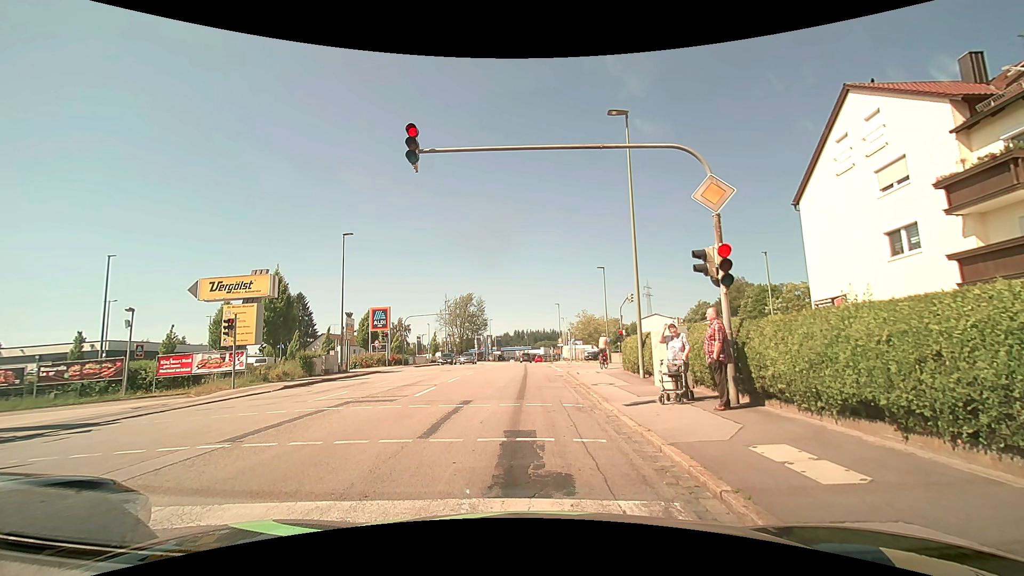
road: tertiary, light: Day
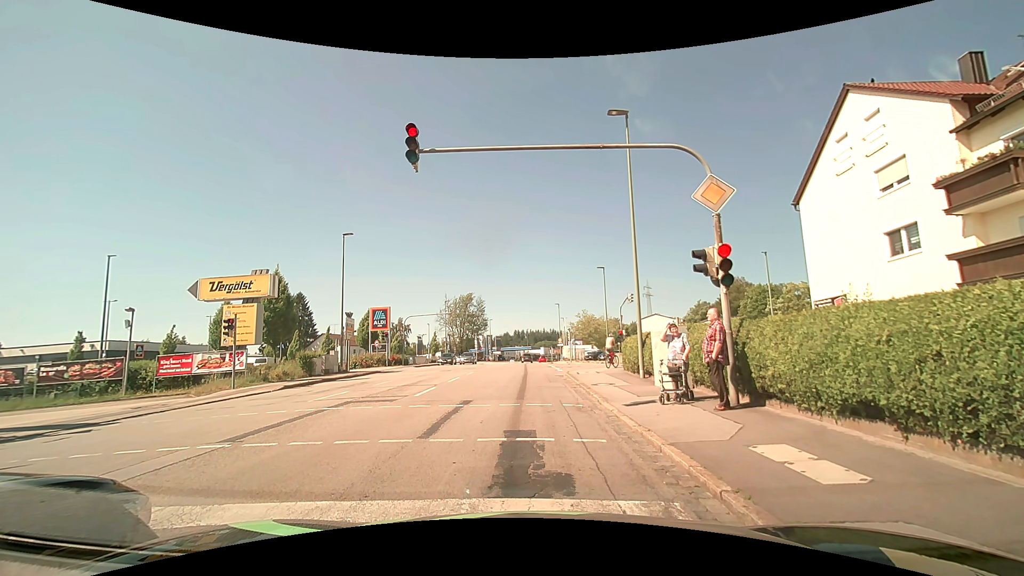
(0.0, 0.0) m; 0°
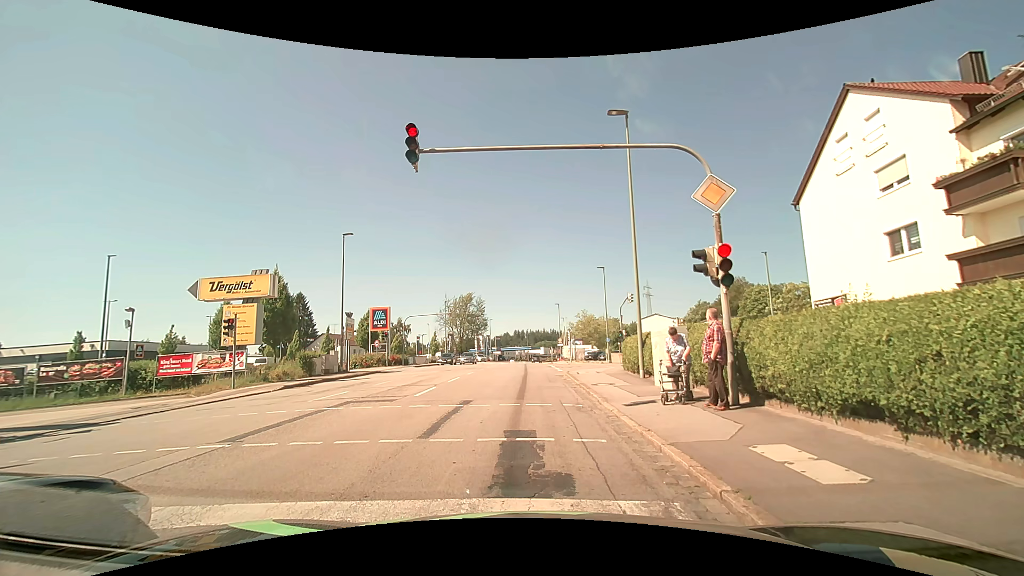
(0.0, 0.0) m; 0°
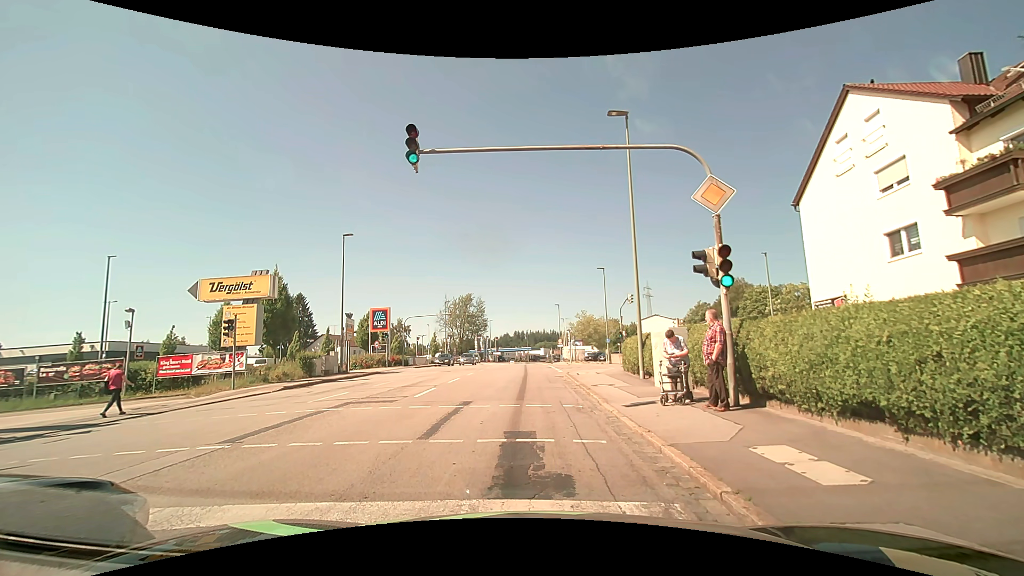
(0.0, 0.0) m; 0°
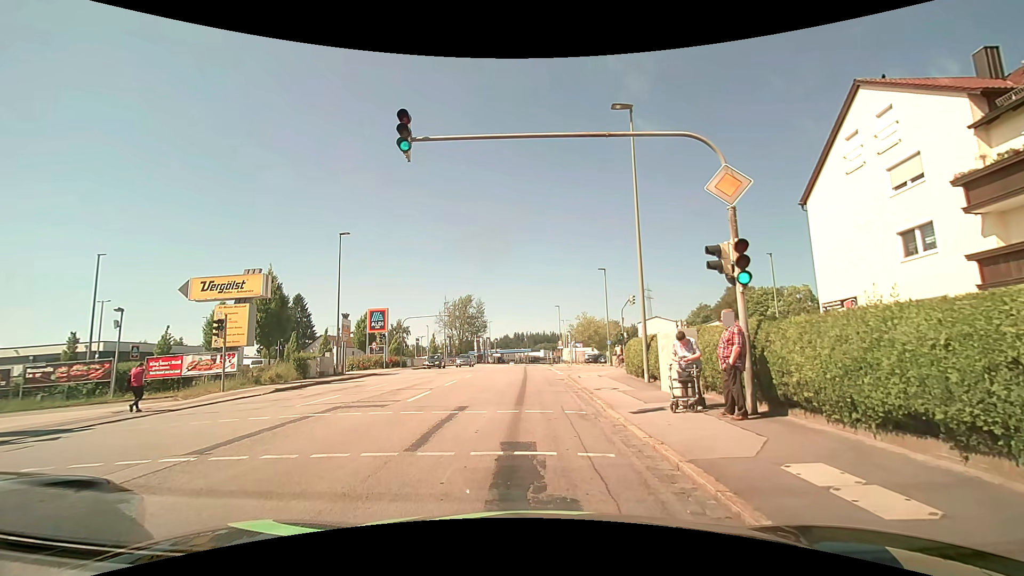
(0.0, +0.8) m; 0°
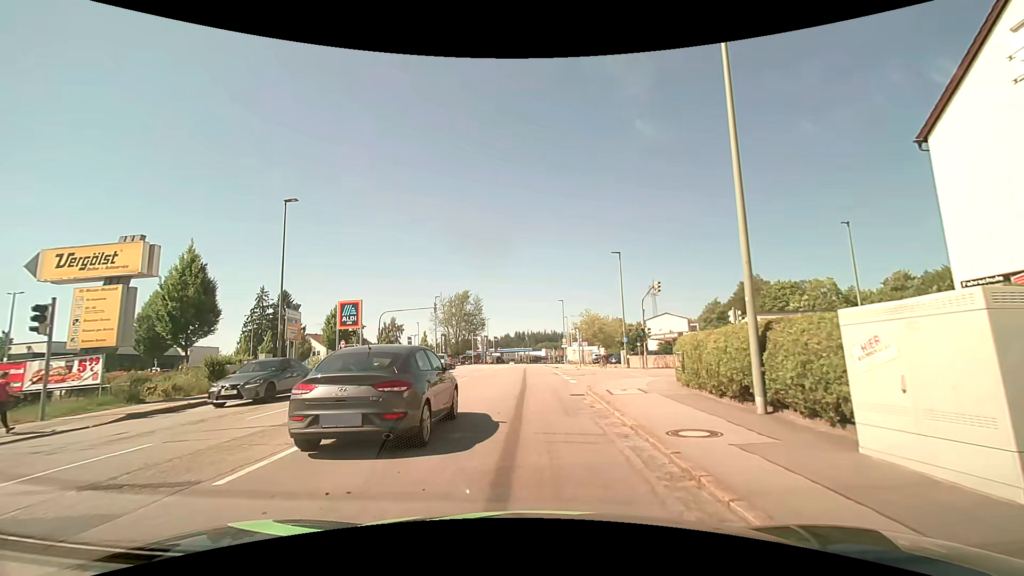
(-0.2, +8.8) m; -2°
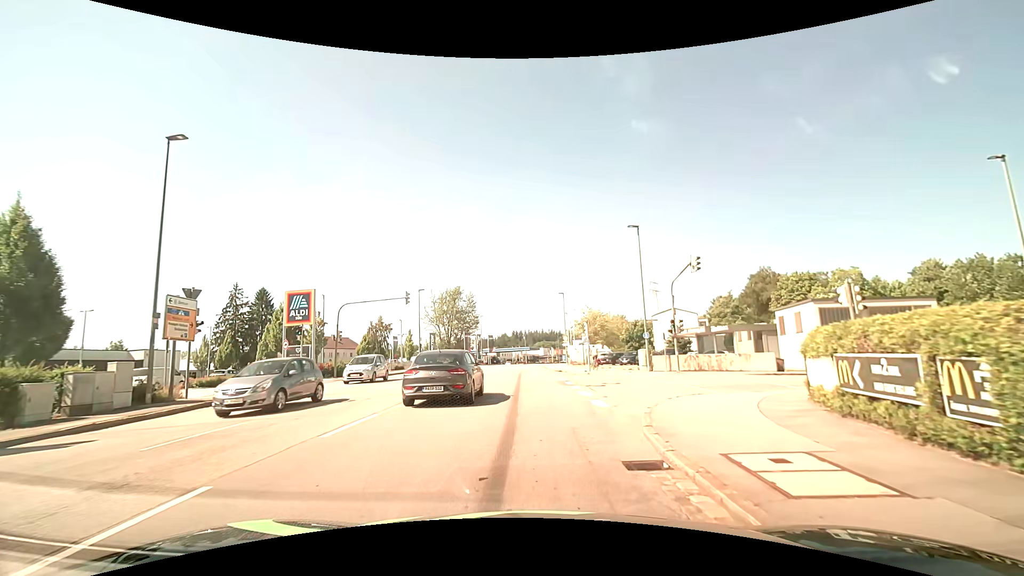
(0.0, +9.2) m; +1°
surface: asphalt
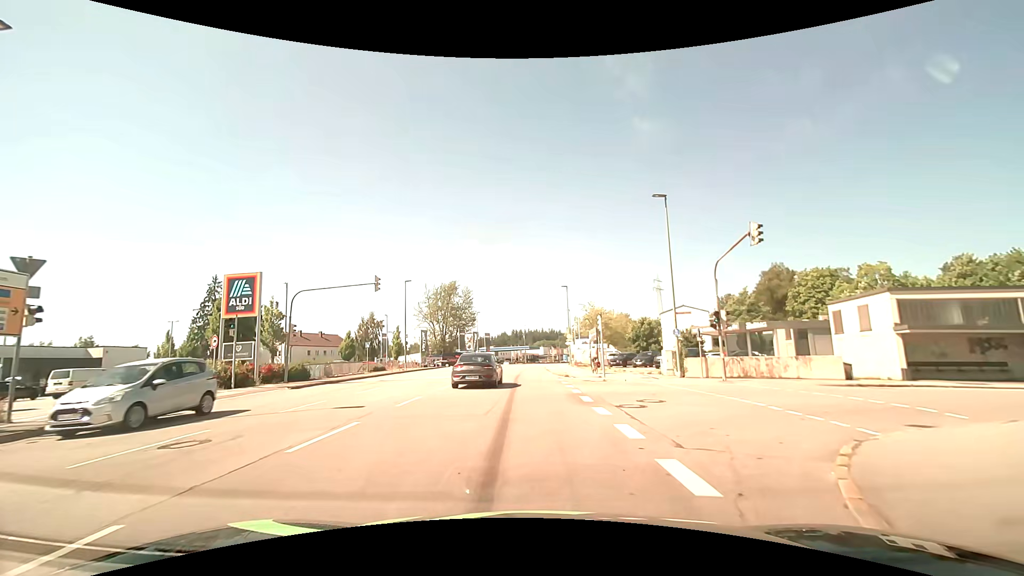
(-0.1, +7.2) m; 0°
(0, +10) (0, +20) (0, +30) (0, +40) (0, +50) (0, +60) (0, +70) (0, +80) (+1, +90) (+2, +100) m
